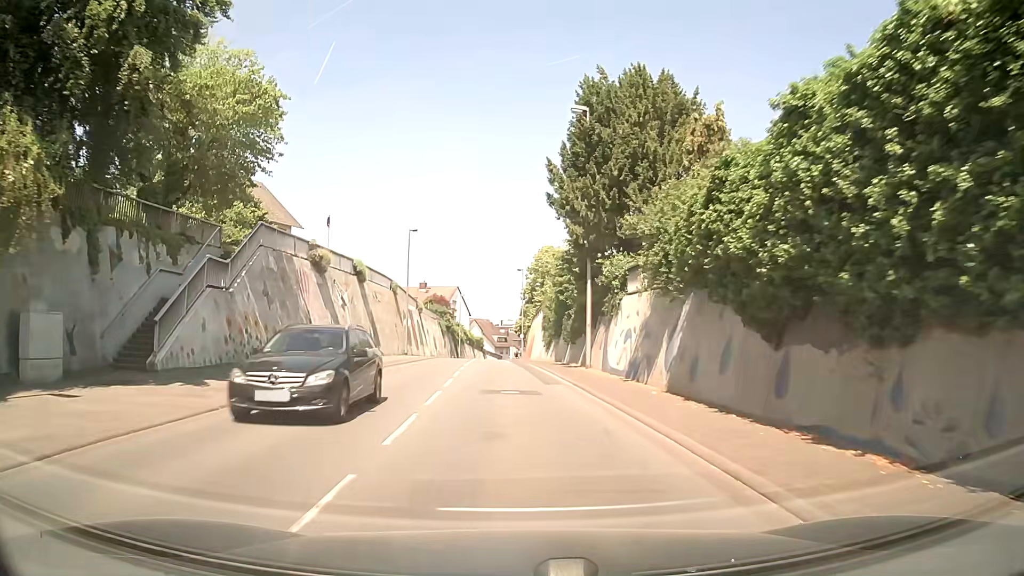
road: secondary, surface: asphalt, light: Day
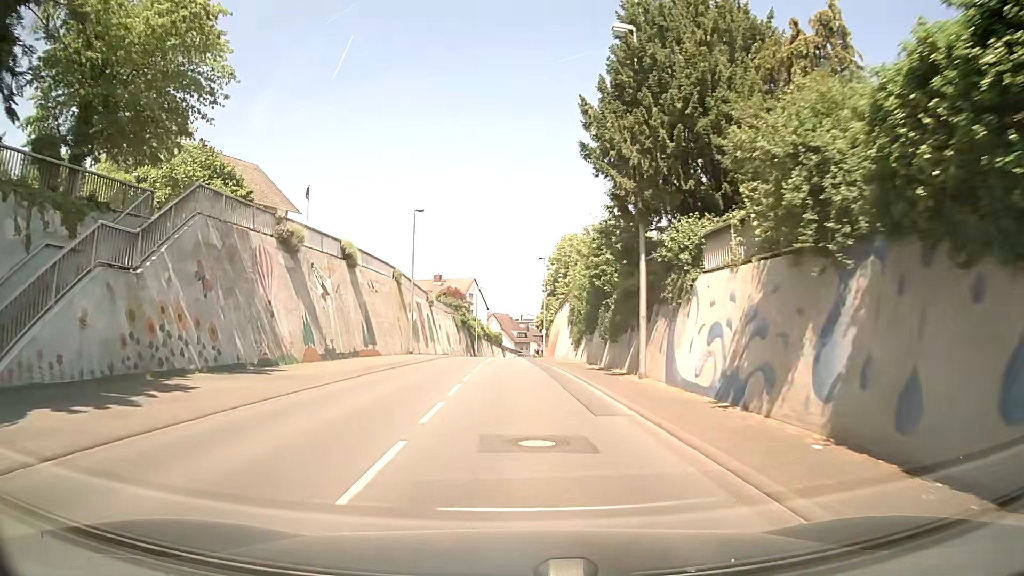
(-0.1, +7.4) m; -2°
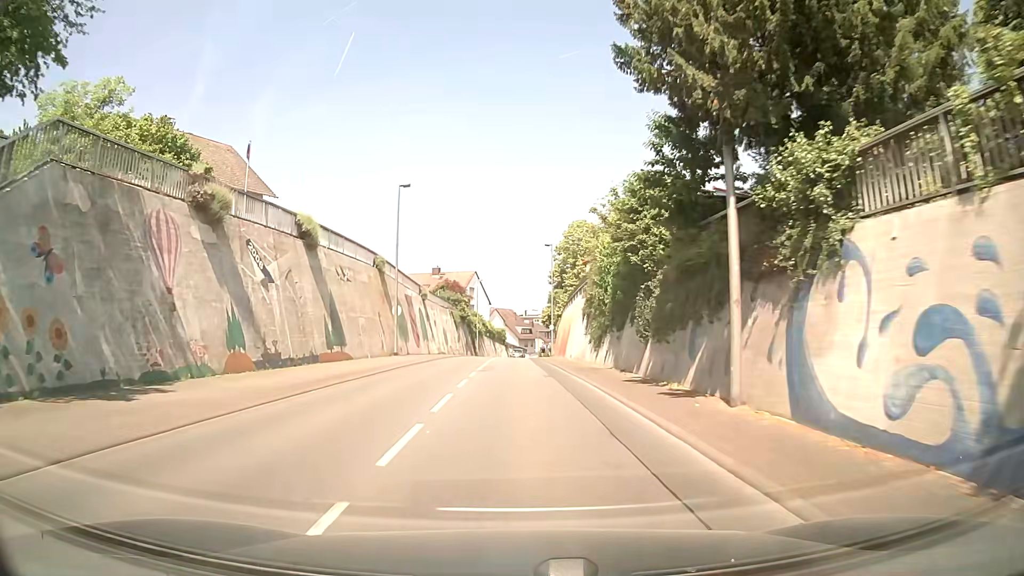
(0.0, +7.6) m; 0°
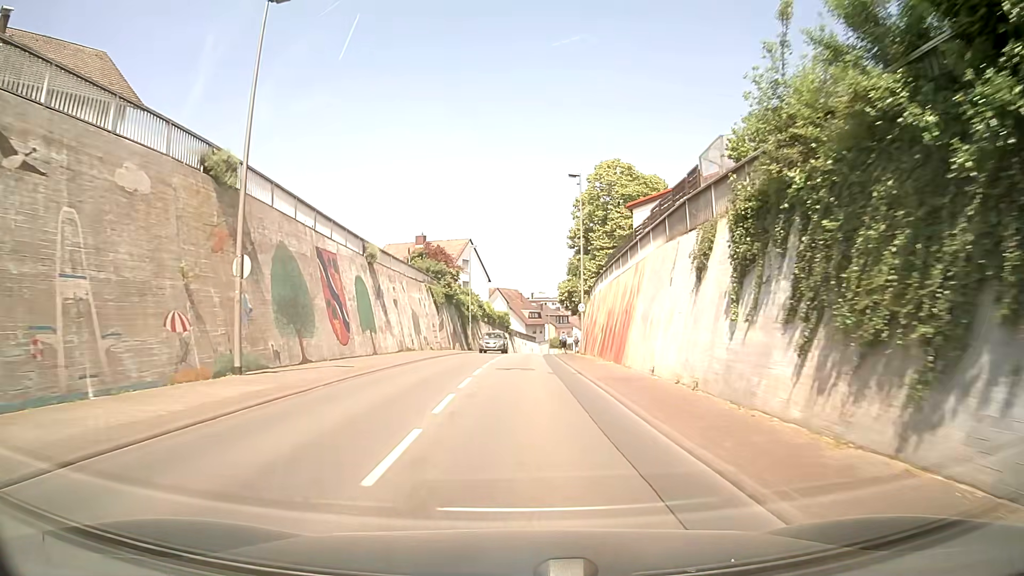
(0.0, +23.5) m; +1°
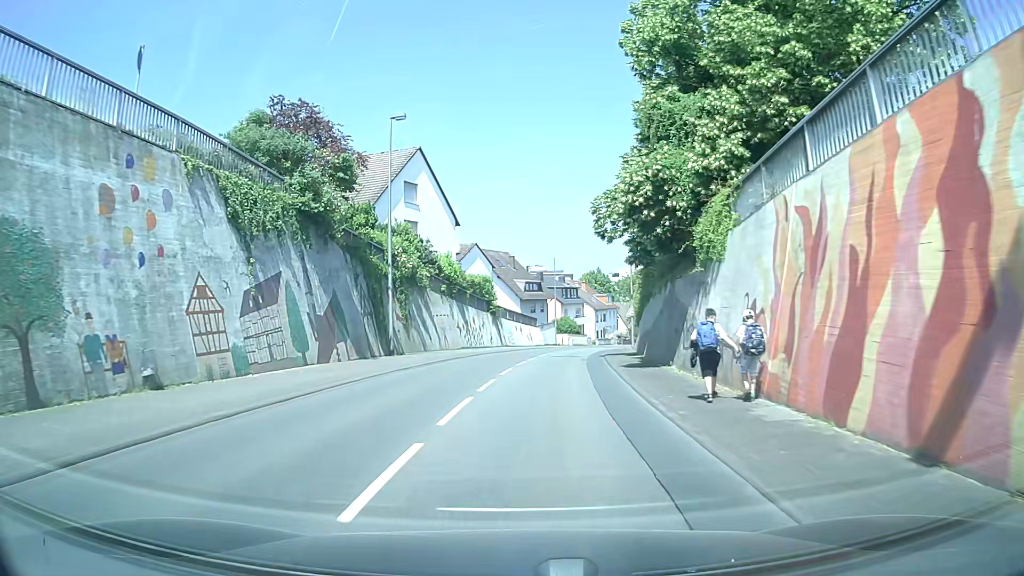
(-0.5, +37.4) m; -1°
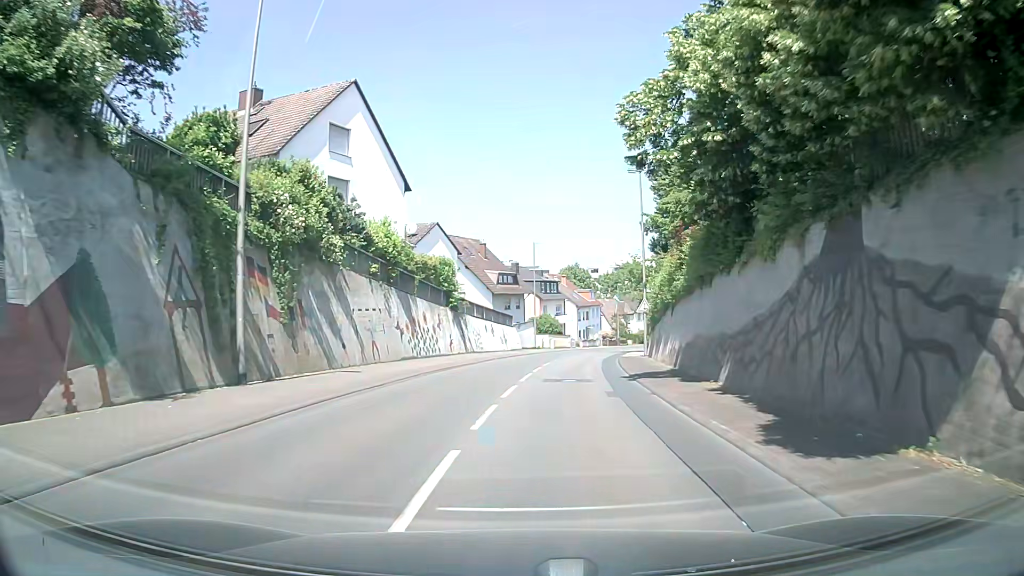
(+0.1, +13.6) m; +2°
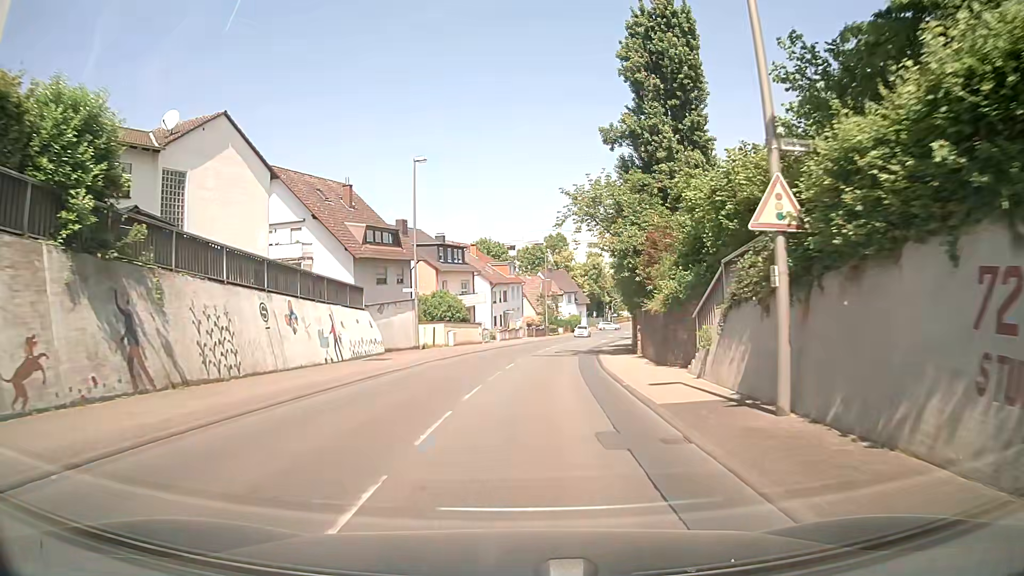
(+2.3, +28.2) m; +8°
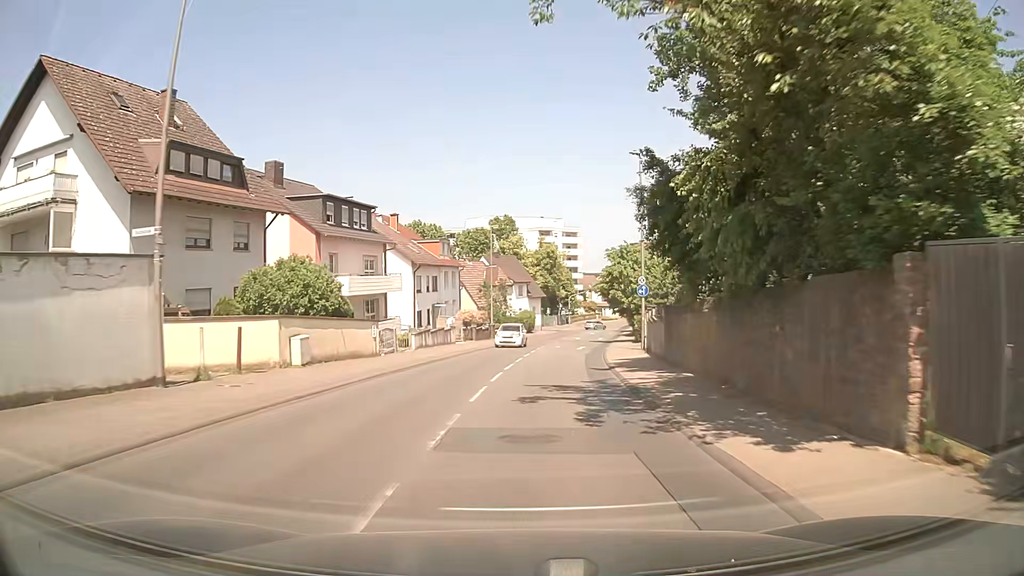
(+0.5, +22.8) m; +4°
(0, +10) (+1, +20) (+2, +30) (+3, +40) (+4, +50) (+6, +60) (+7, +70) (+9, +79) (+11, +89) (+13, +99) m
